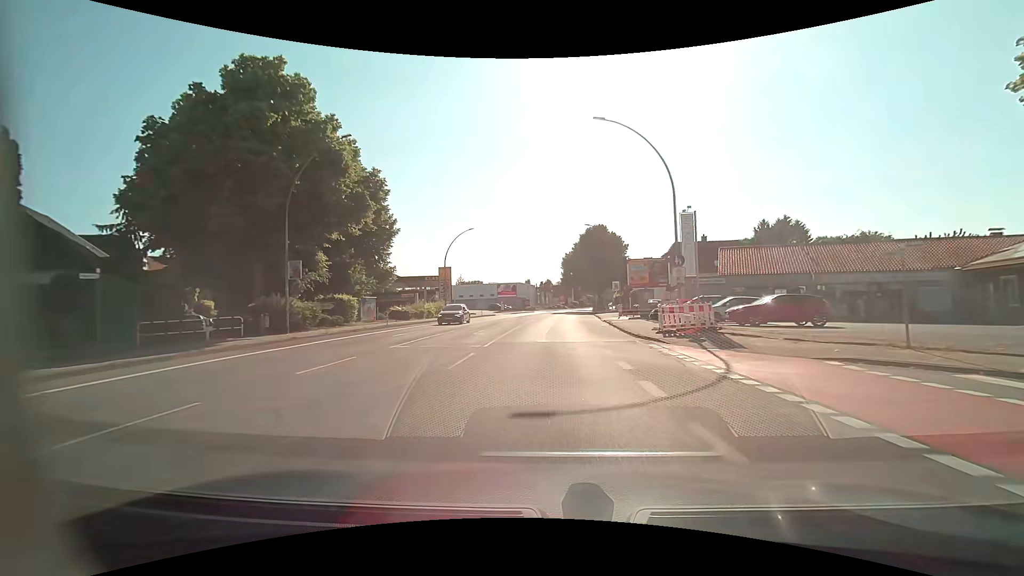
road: primary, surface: asphalt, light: Day
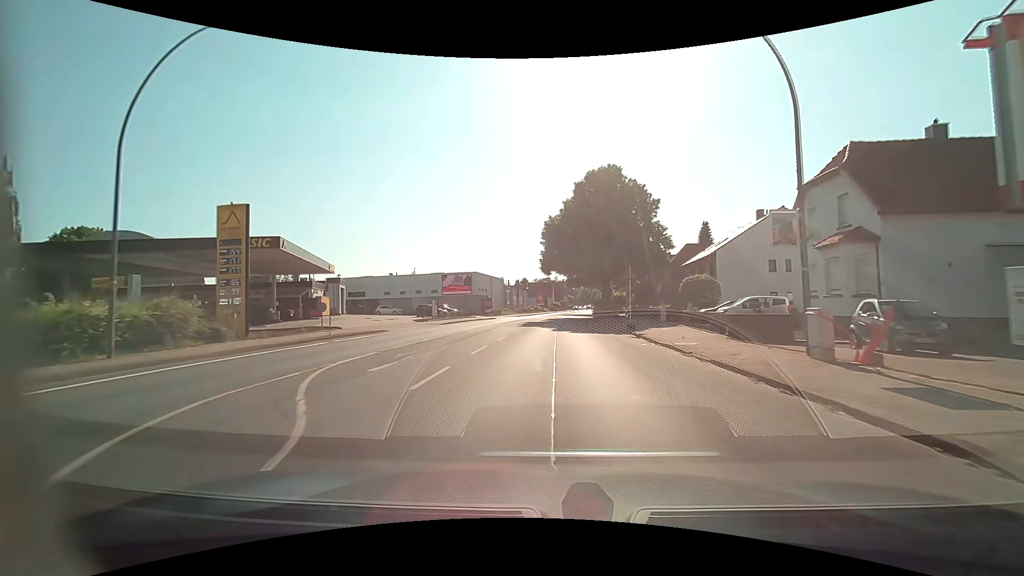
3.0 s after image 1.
(+0.9, +41.2) m; +3°
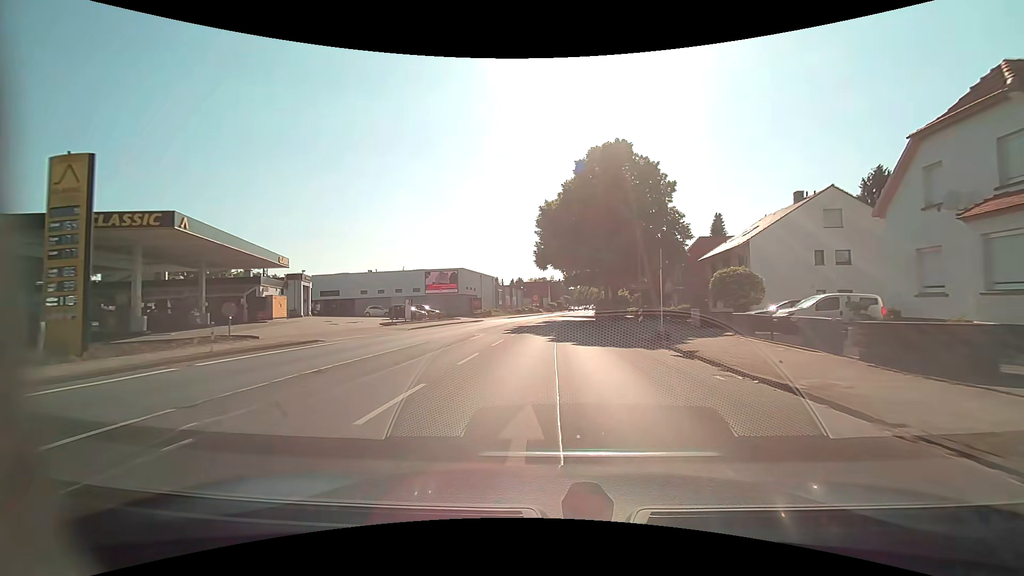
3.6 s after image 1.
(0.0, +8.3) m; 0°
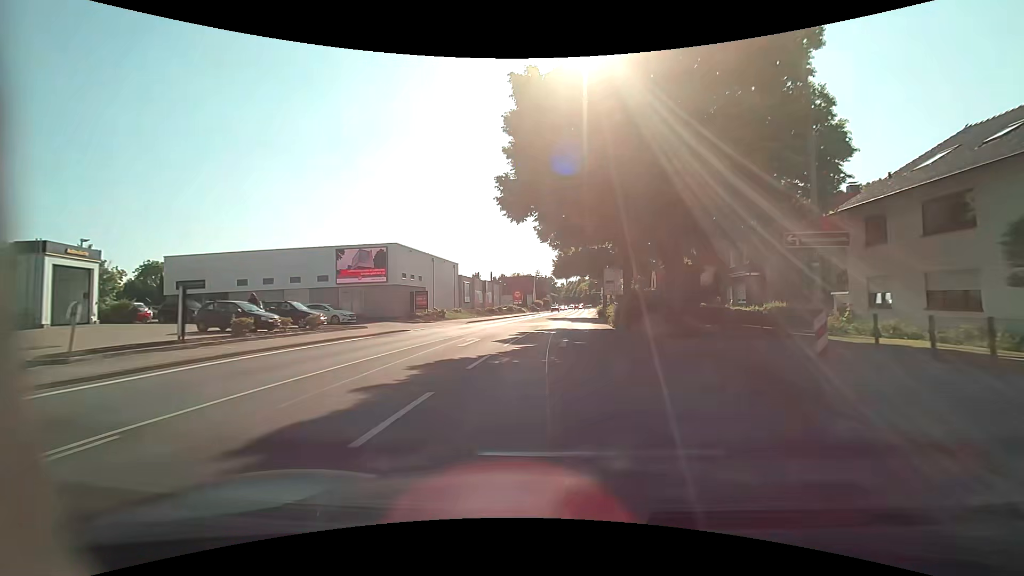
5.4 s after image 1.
(+0.3, +25.2) m; +2°
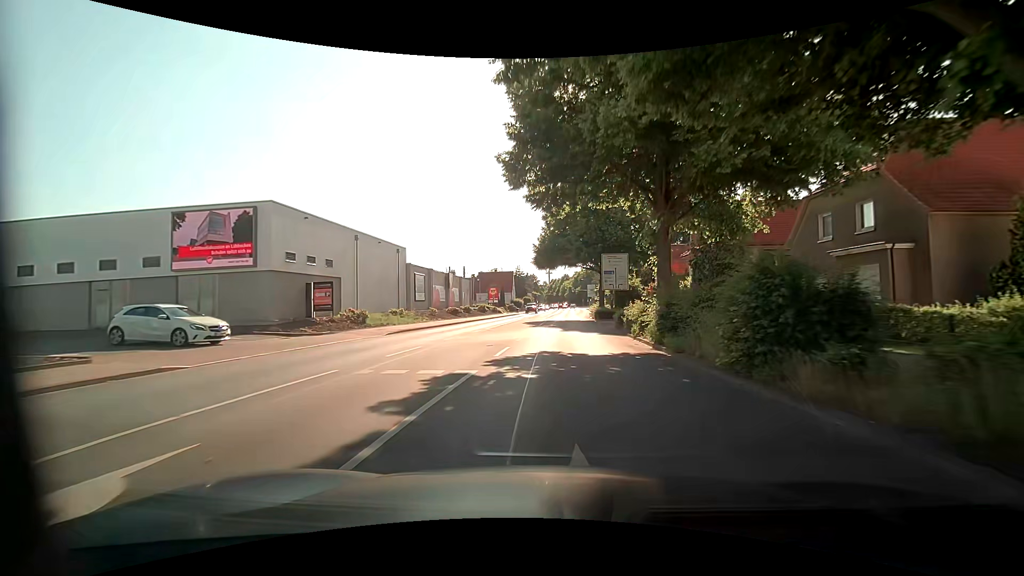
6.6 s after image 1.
(+0.3, +16.9) m; +2°
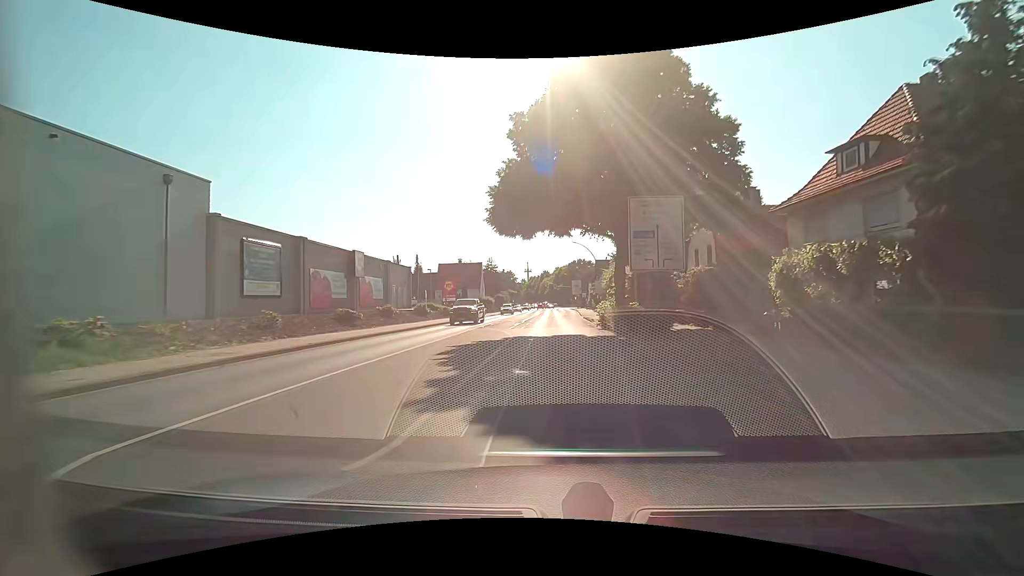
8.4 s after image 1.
(+0.6, +25.7) m; +3°
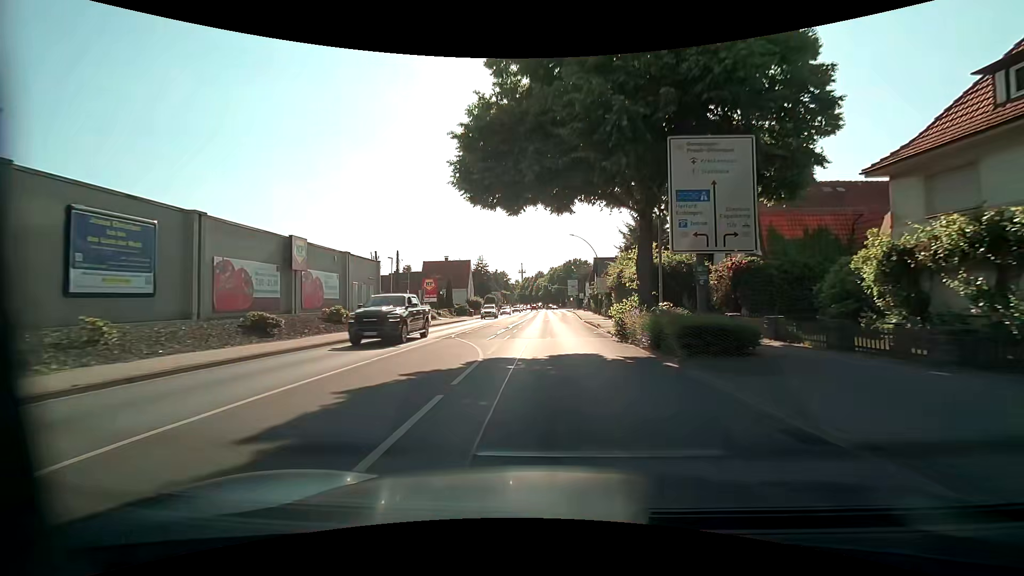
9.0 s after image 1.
(0.0, +8.6) m; 0°
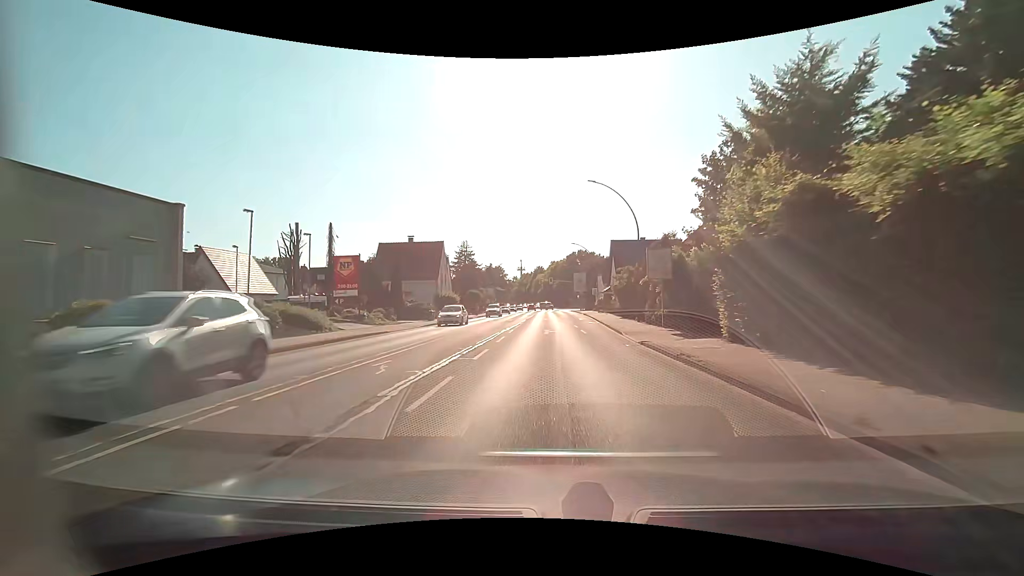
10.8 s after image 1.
(0.0, +25.9) m; +1°
(0, +10) (0, +20) (0, +30) (0, +40) (0, +50) (-1, +60) (-1, +70) (-1, +80) (-1, +90) (-1, +100) m
